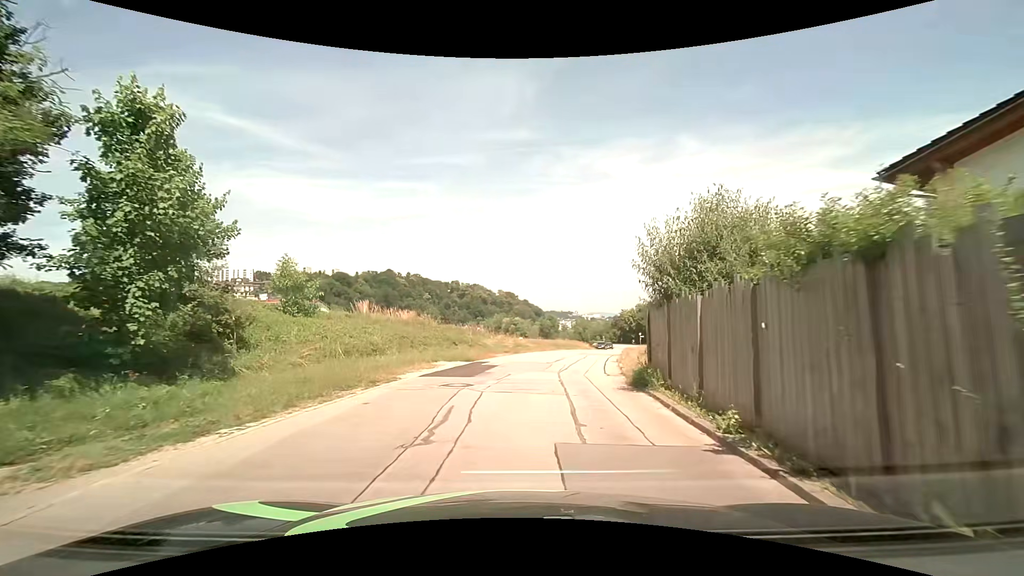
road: residential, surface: asphalt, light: Day
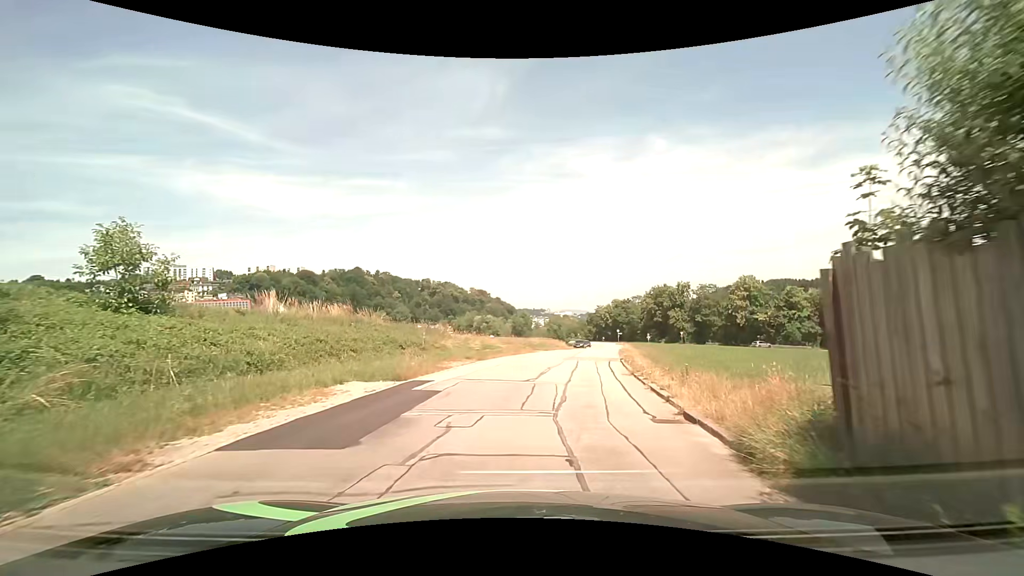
(+0.3, +8.5) m; +4°
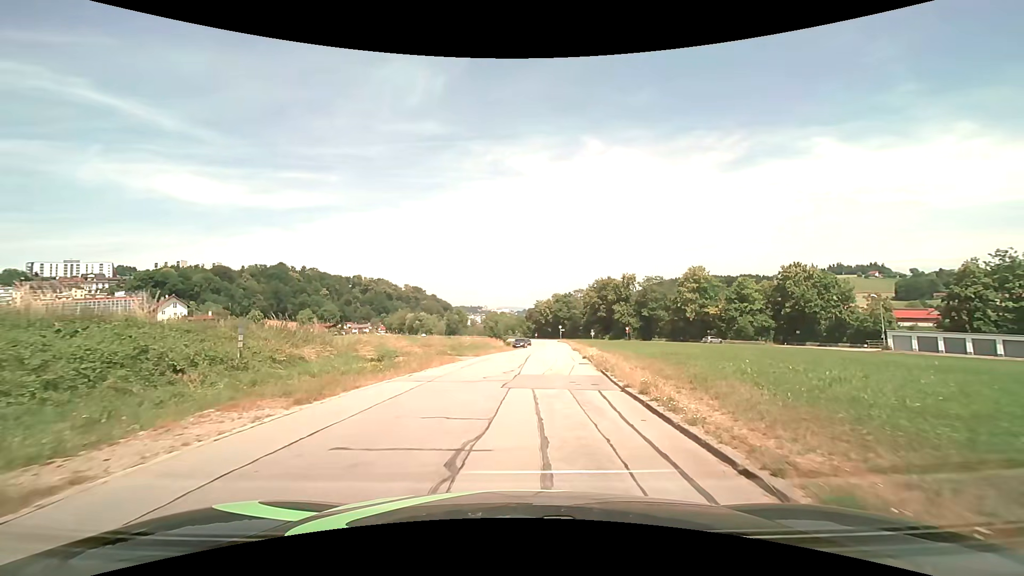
(+0.8, +13.1) m; +7°
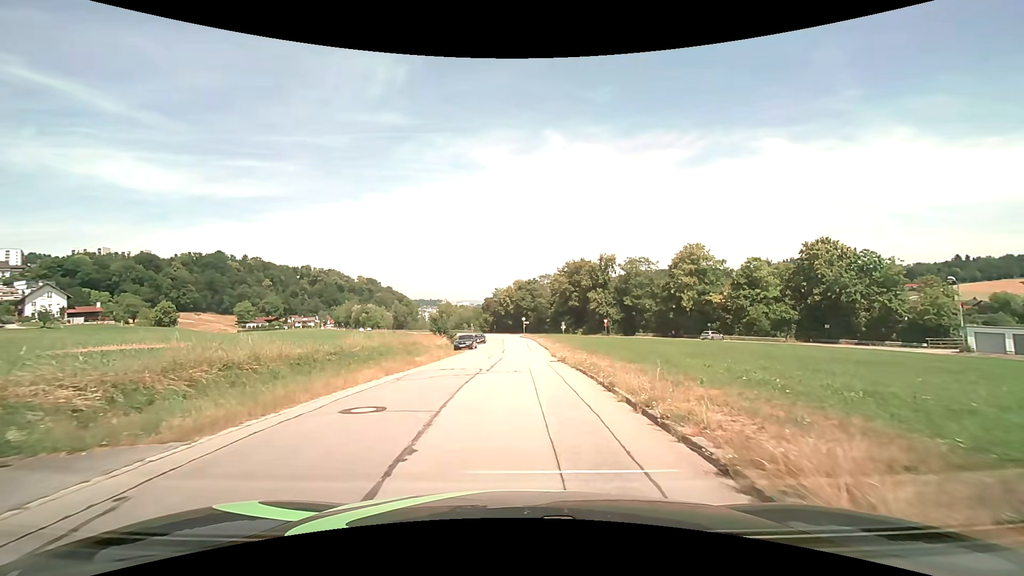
(+1.0, +23.7) m; +4°
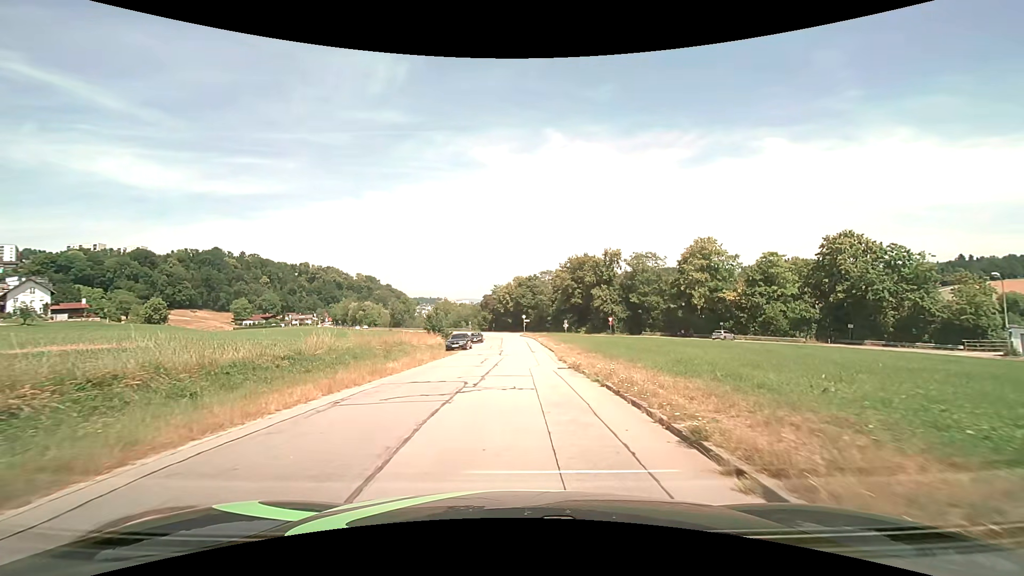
(0.0, +5.1) m; 0°
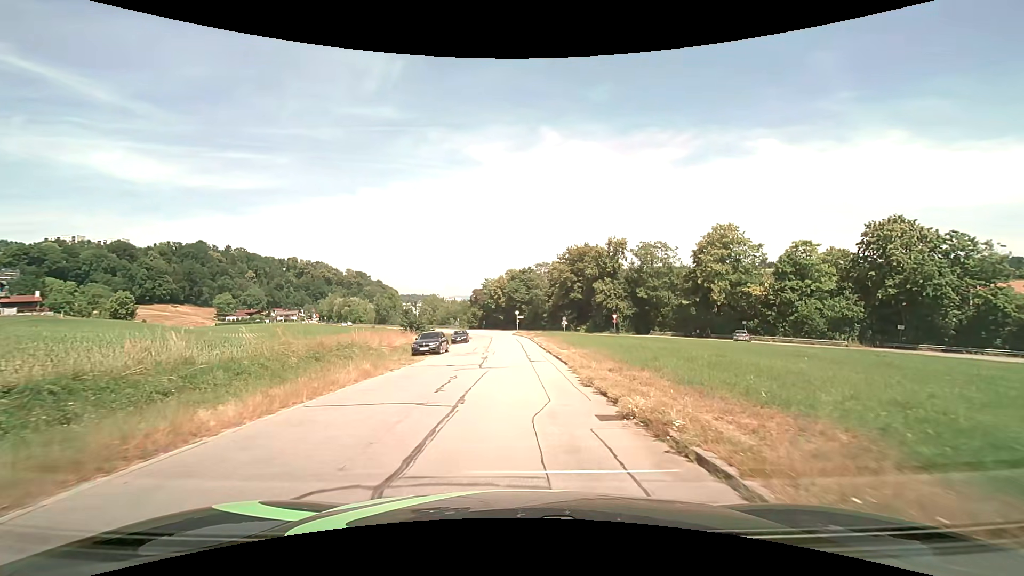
(+0.1, +10.5) m; +1°
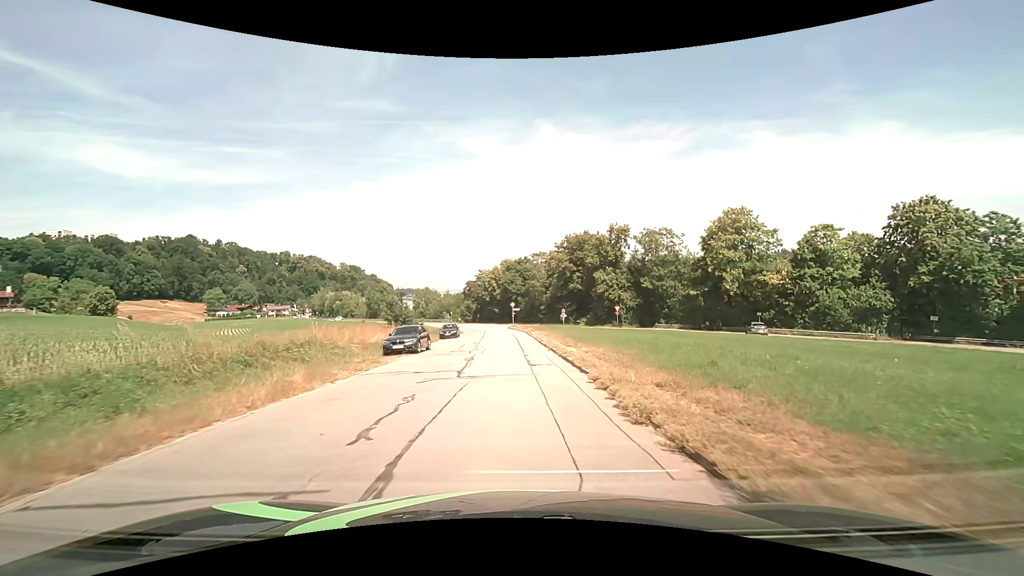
(0.0, +5.5) m; +1°
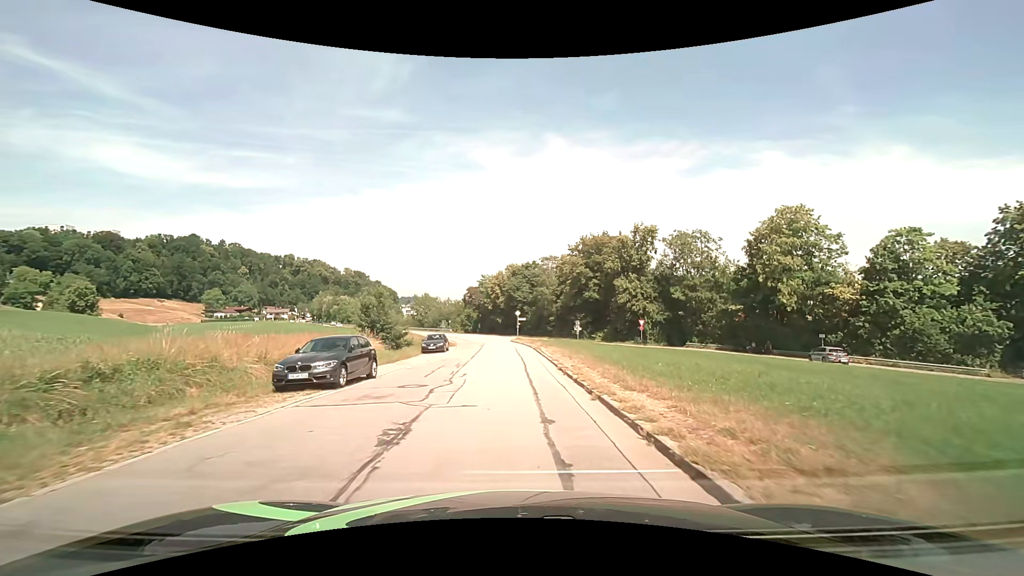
(-0.2, +11.3) m; -1°
(0, +10) (0, +20) (0, +30) (-1, +40) (-2, +50) (-3, +60) (-4, +70) (-6, +80) (-9, +89) (-14, +98) m
